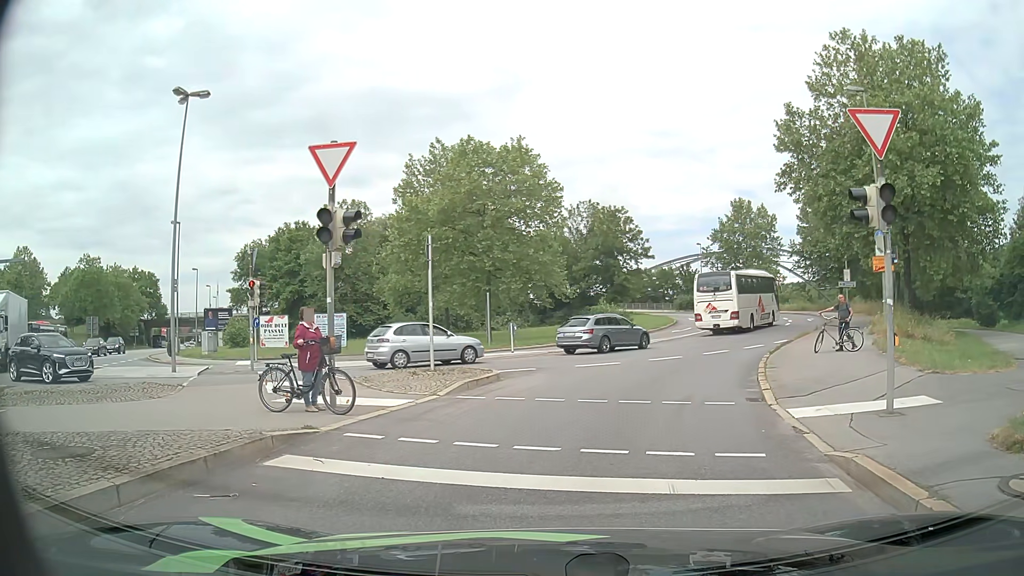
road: primary_link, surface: asphalt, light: Day
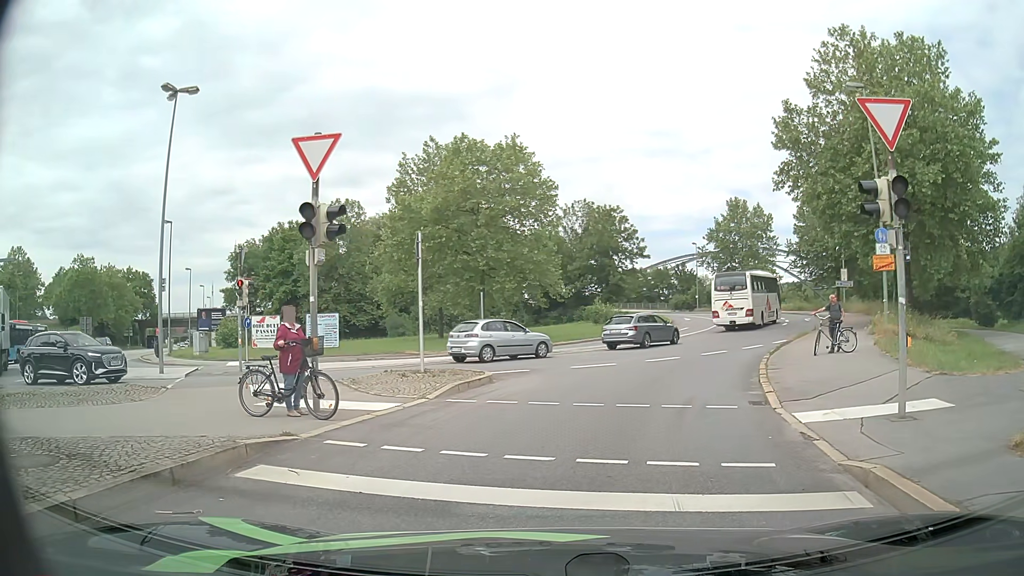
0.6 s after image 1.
(0.0, +0.5) m; 0°
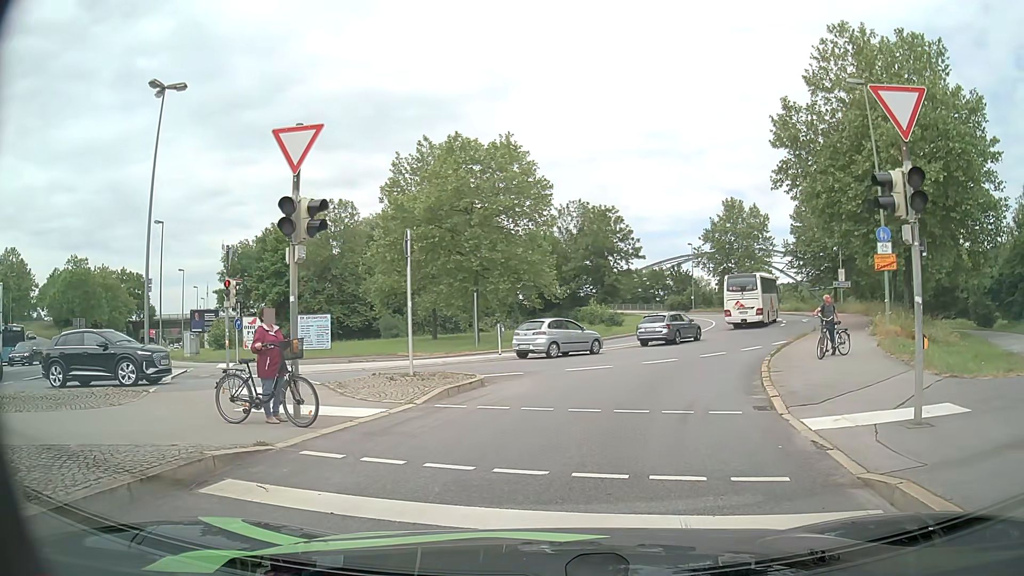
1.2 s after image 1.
(0.0, +0.6) m; 0°
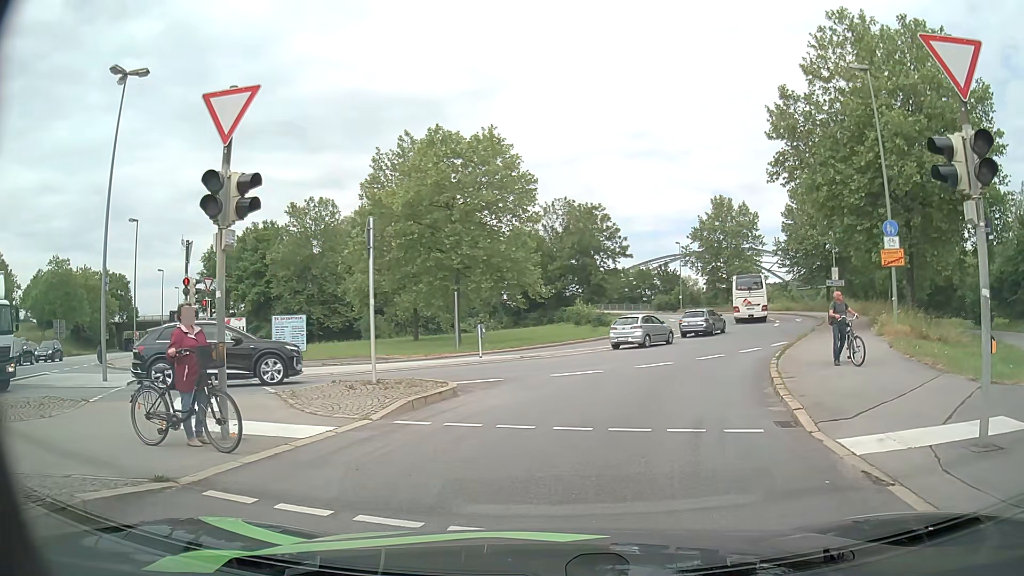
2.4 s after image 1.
(+0.1, +1.9) m; +2°
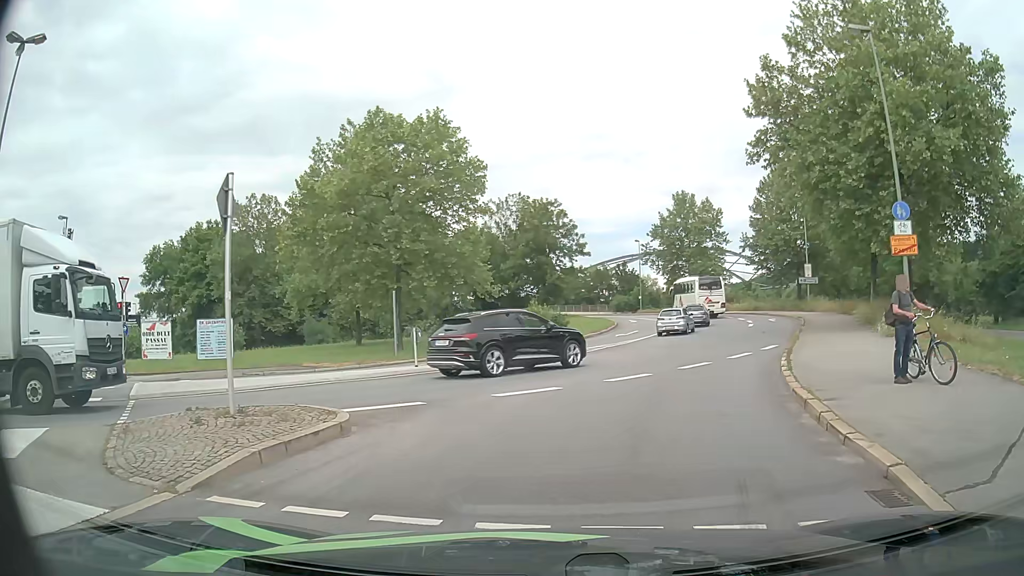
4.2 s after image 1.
(+0.2, +4.1) m; +5°
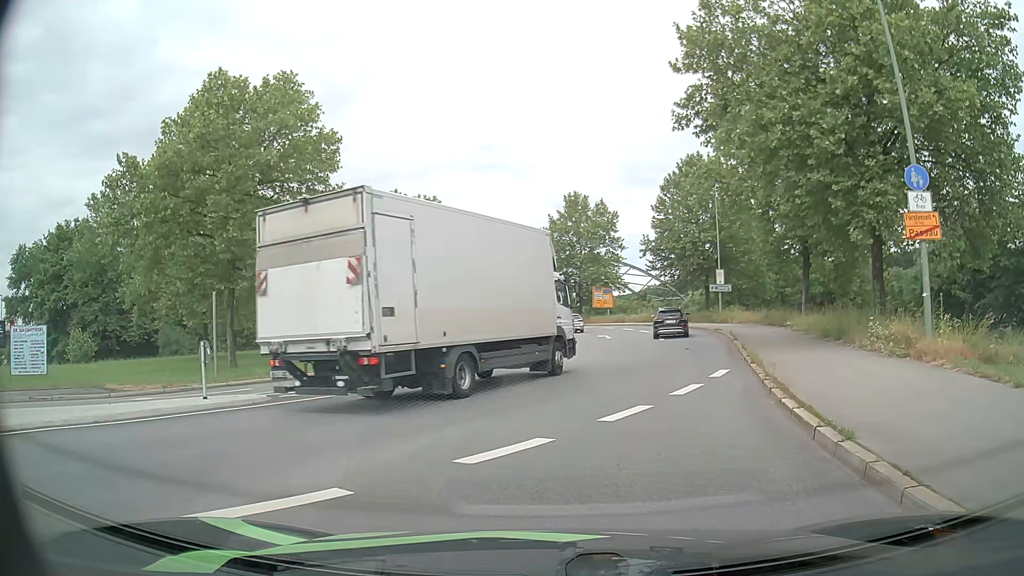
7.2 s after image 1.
(+0.6, +7.3) m; +9°
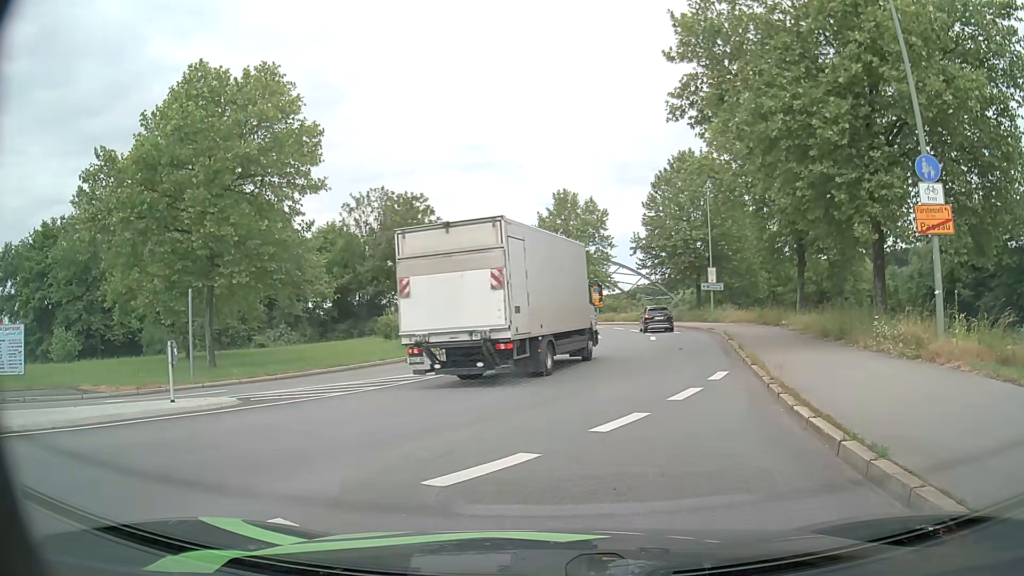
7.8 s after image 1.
(0.0, +0.9) m; +1°
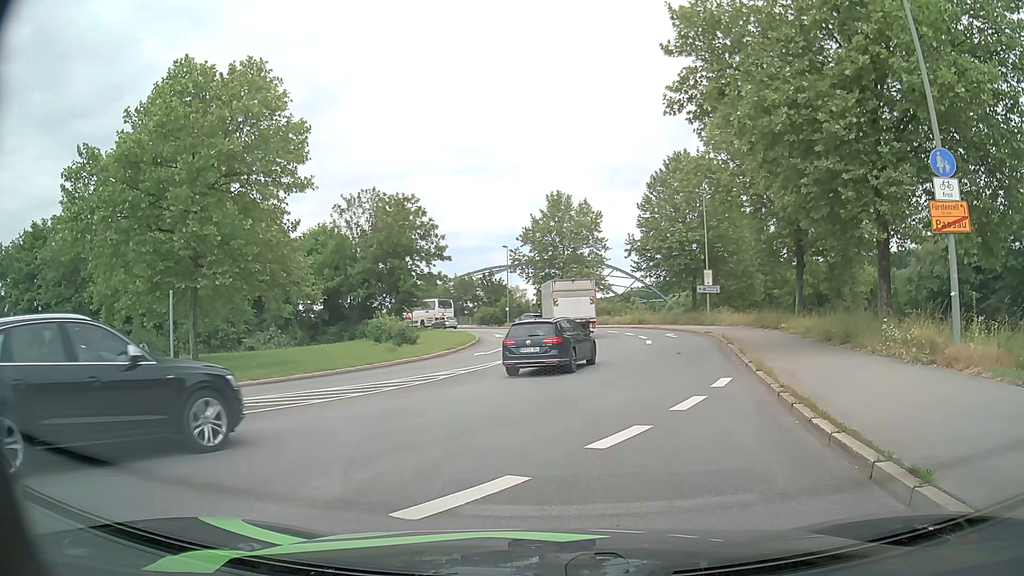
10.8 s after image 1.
(0.0, +0.9) m; 0°
